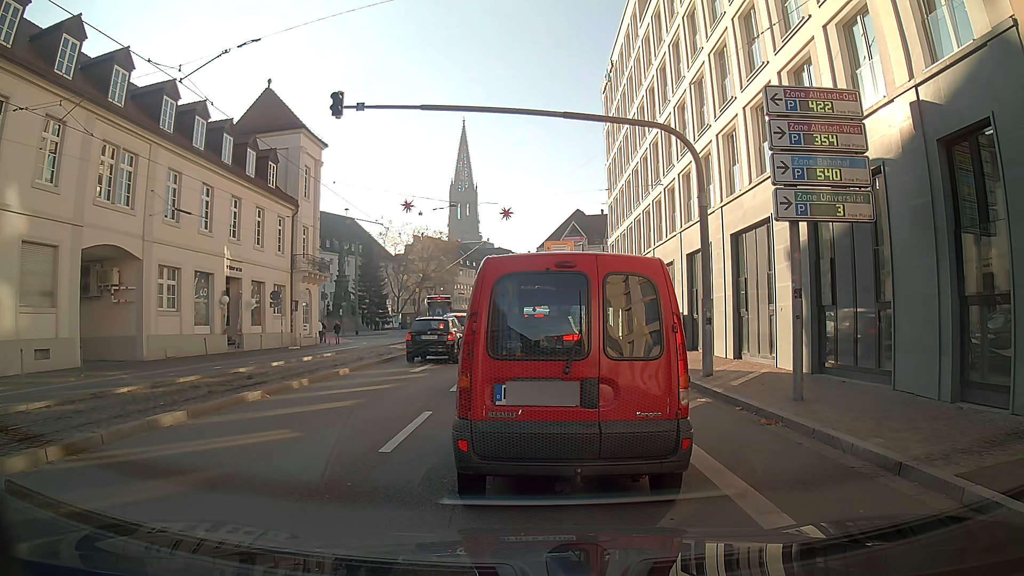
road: primary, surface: asphalt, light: Day
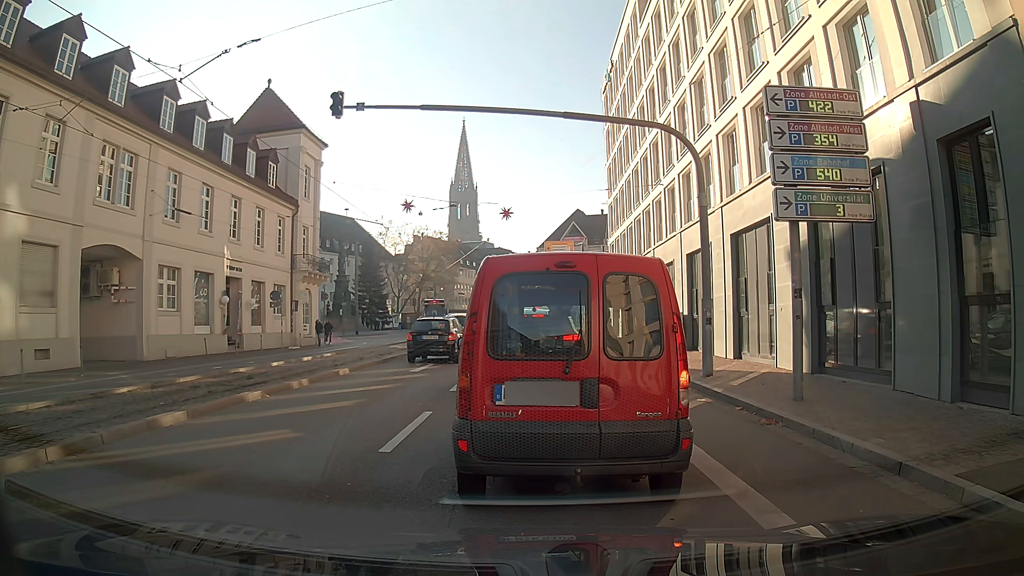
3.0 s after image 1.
(0.0, 0.0) m; 0°
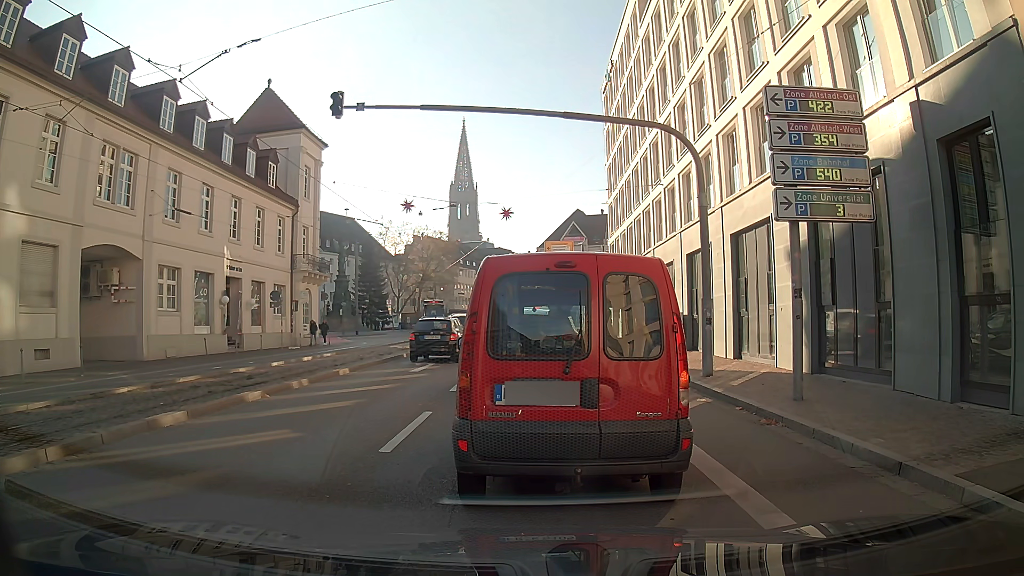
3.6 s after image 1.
(0.0, 0.0) m; 0°
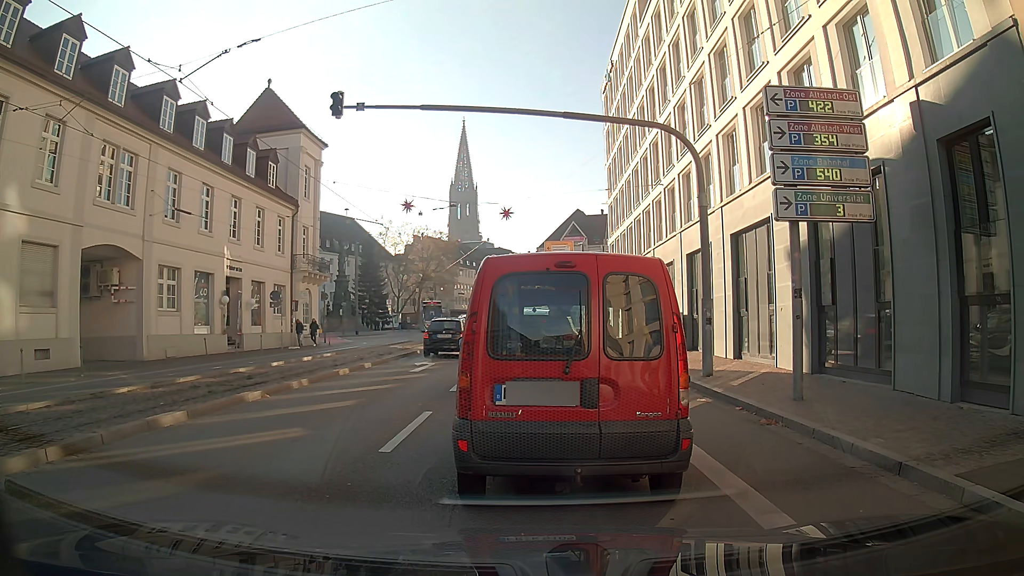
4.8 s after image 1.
(0.0, 0.0) m; 0°
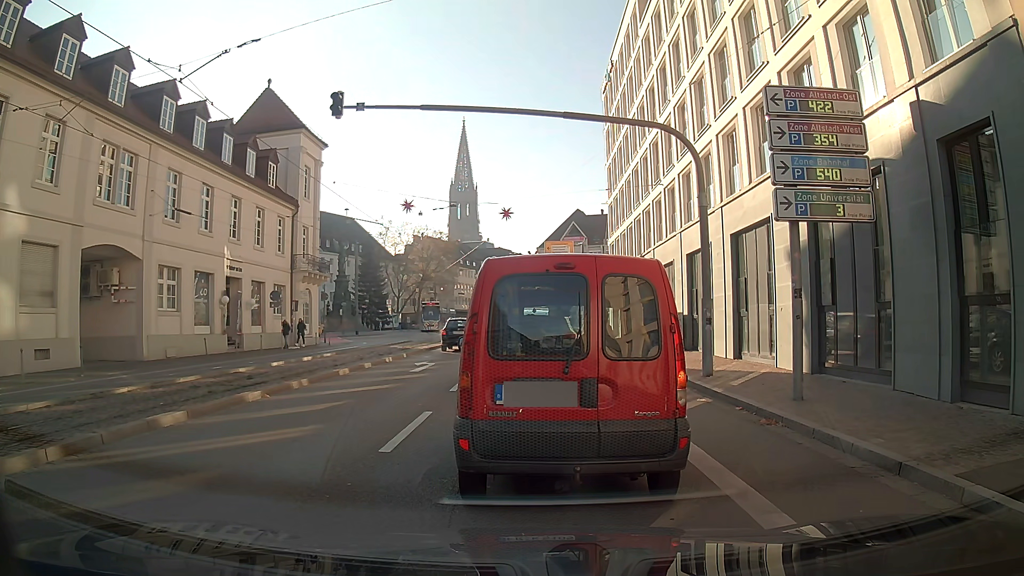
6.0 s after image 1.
(0.0, 0.0) m; 0°
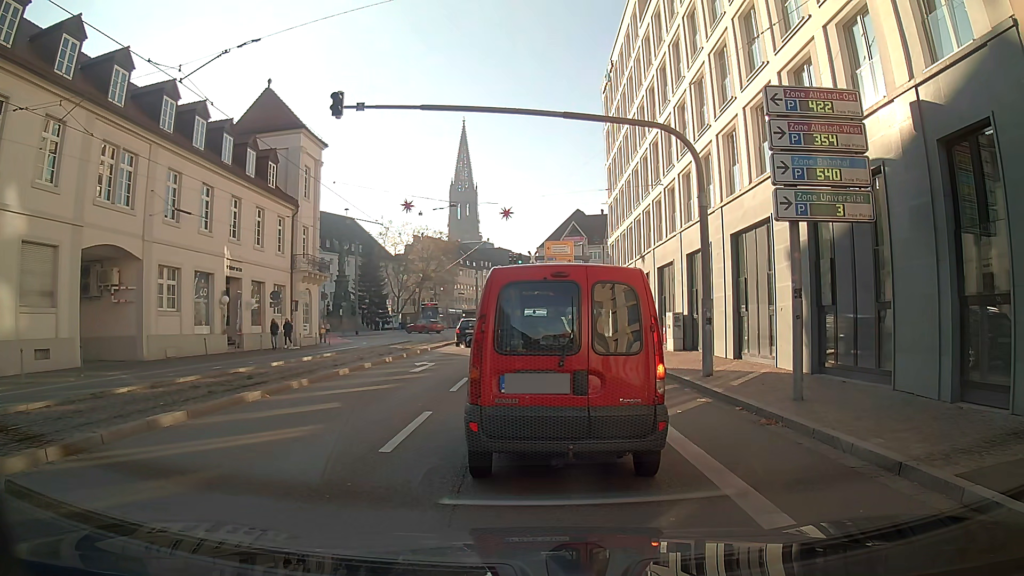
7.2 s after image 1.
(0.0, 0.0) m; 0°
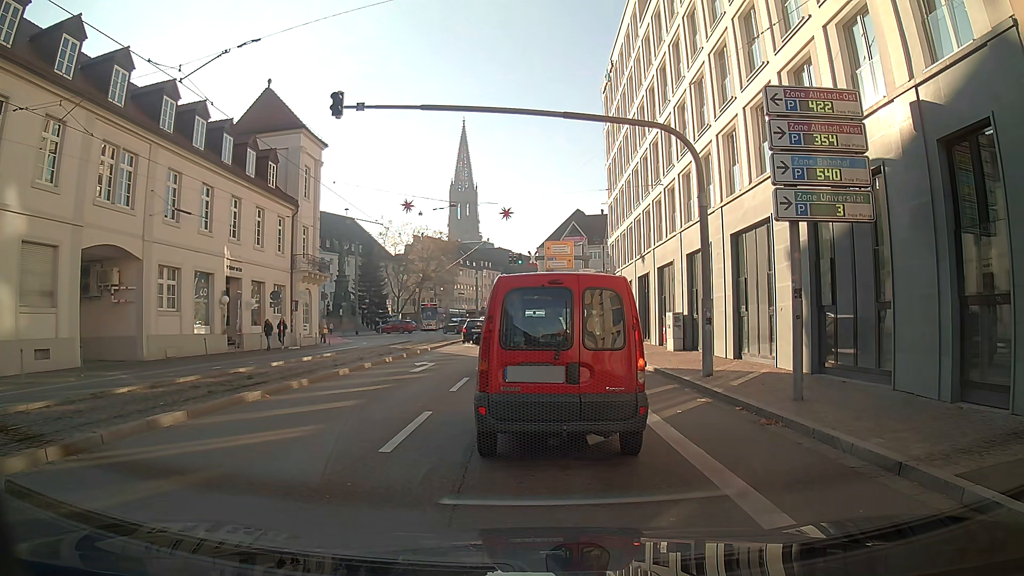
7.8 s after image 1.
(0.0, 0.0) m; 0°
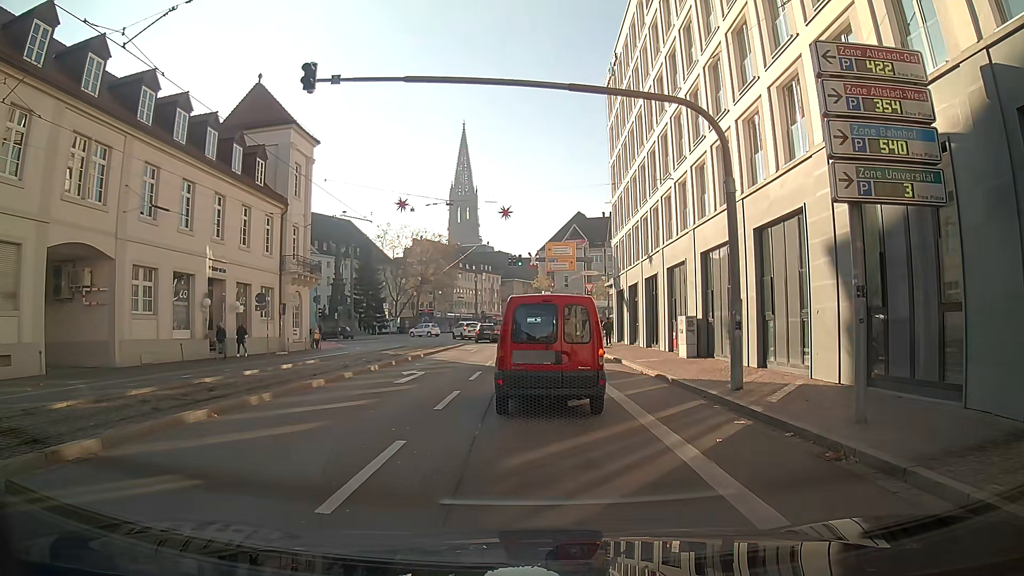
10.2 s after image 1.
(0.0, +2.2) m; -1°
